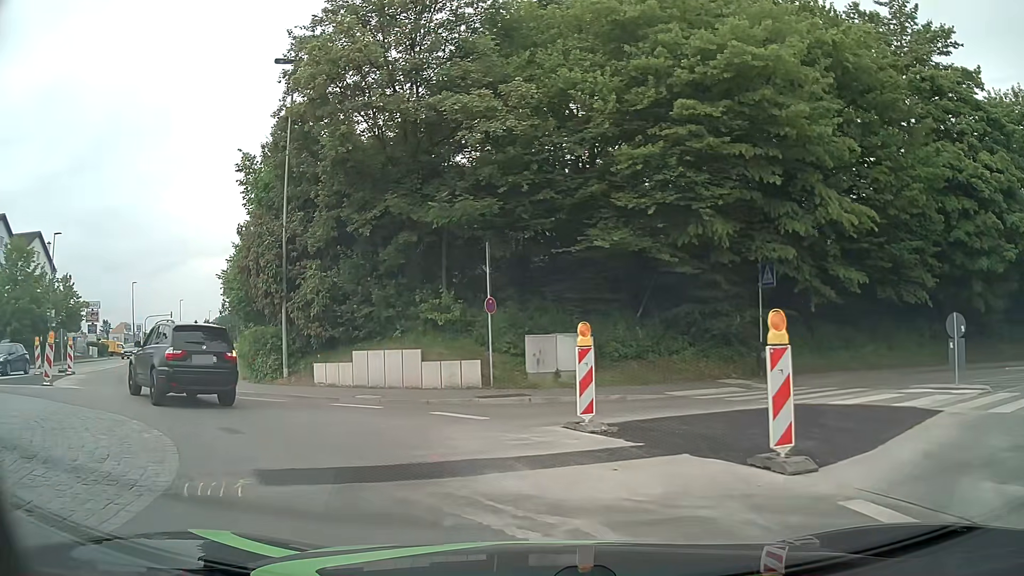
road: tertiary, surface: asphalt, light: Day
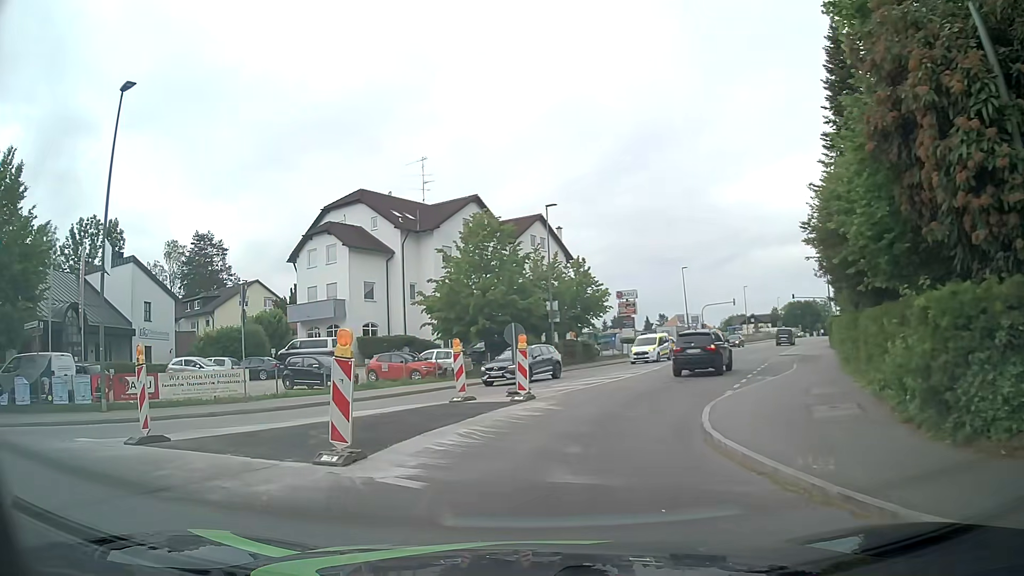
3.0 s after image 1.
(-5.7, +12.7) m; -50°
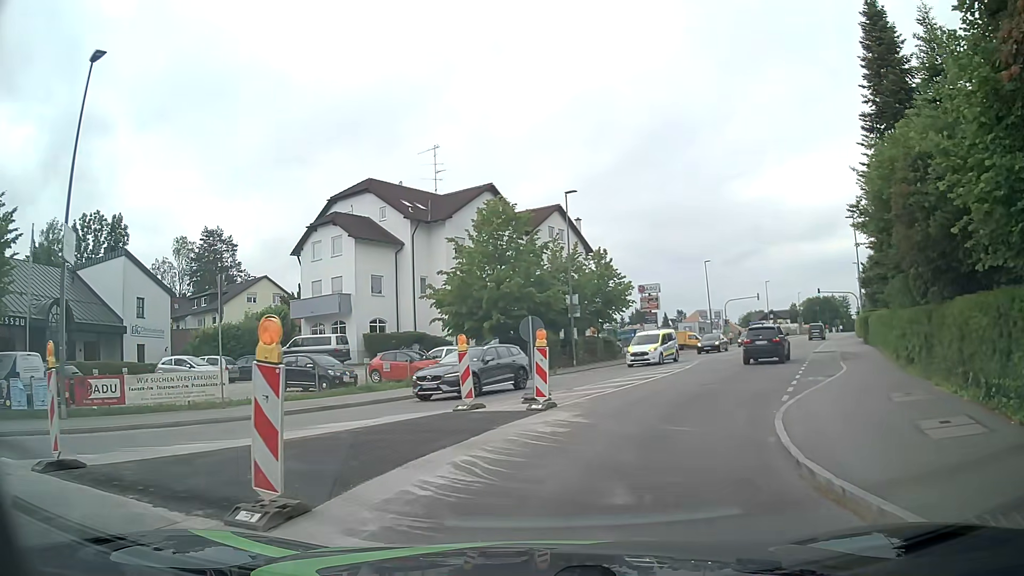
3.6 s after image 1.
(0.0, +3.0) m; -2°
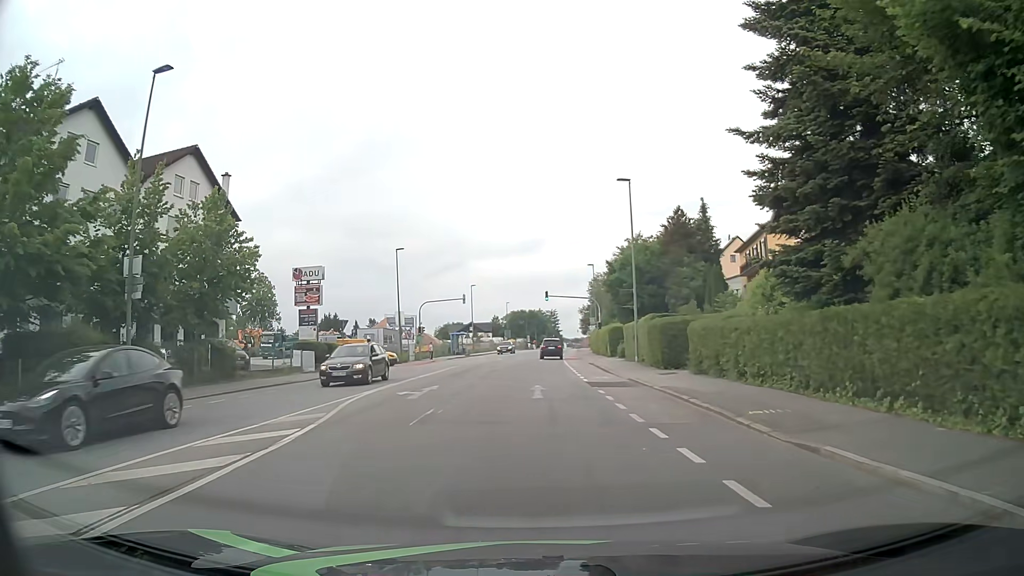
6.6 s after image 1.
(+4.9, +19.3) m; +26°
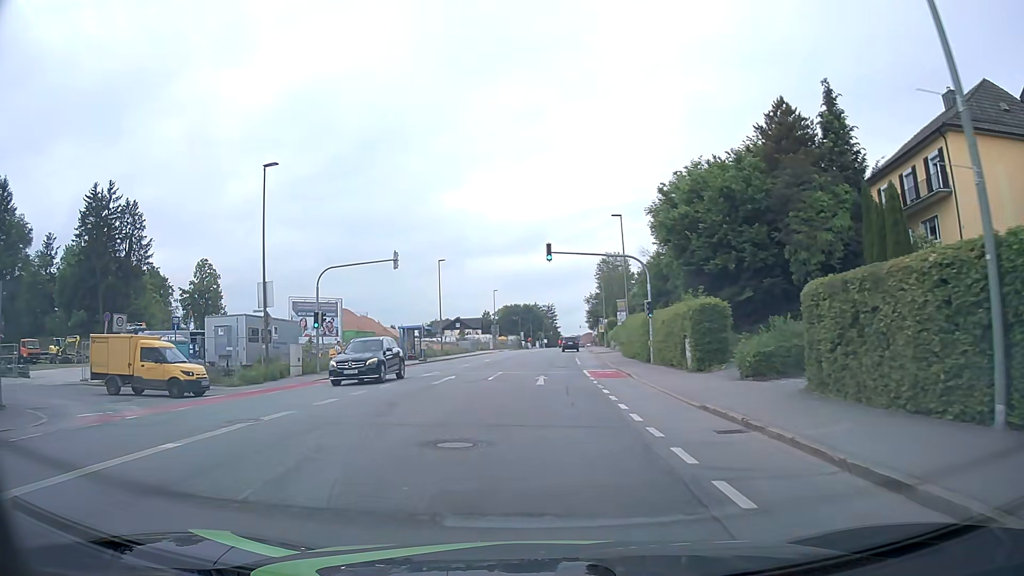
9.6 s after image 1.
(+0.3, +30.6) m; +1°
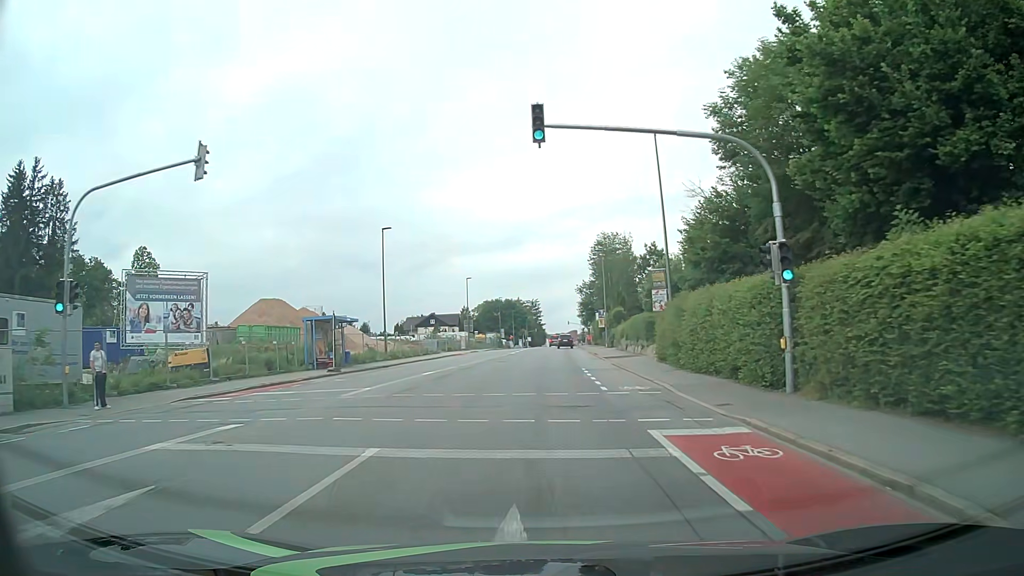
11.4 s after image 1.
(+0.1, +20.3) m; +1°
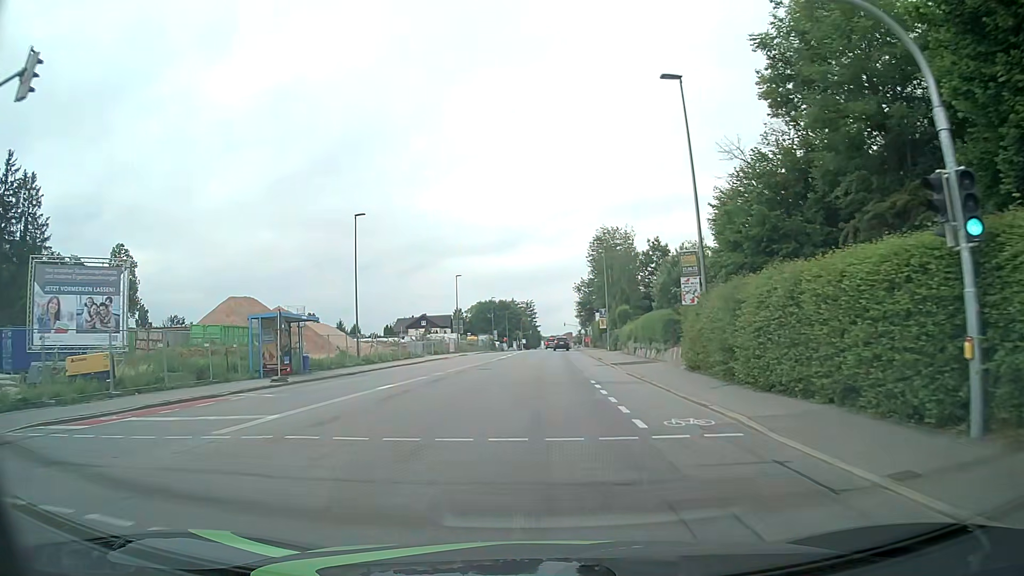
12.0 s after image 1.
(0.0, +6.8) m; +1°
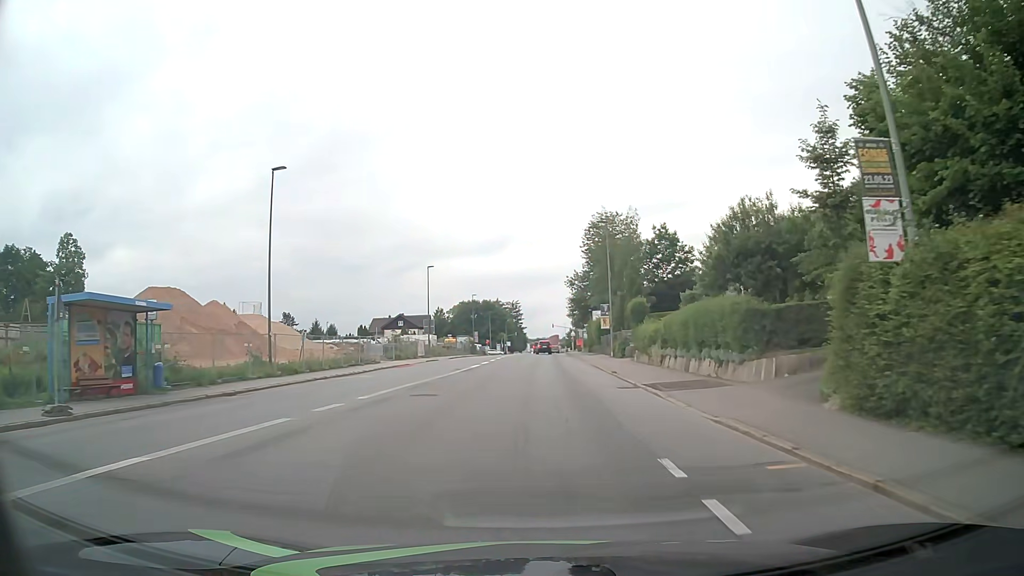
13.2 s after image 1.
(+0.1, +13.5) m; +2°
(0, +10) (+1, +20) (+1, +30) (+1, +40) (+1, +50) (+2, +60) (+2, +70) (+2, +80) (+2, +90) (+2, +100) m
